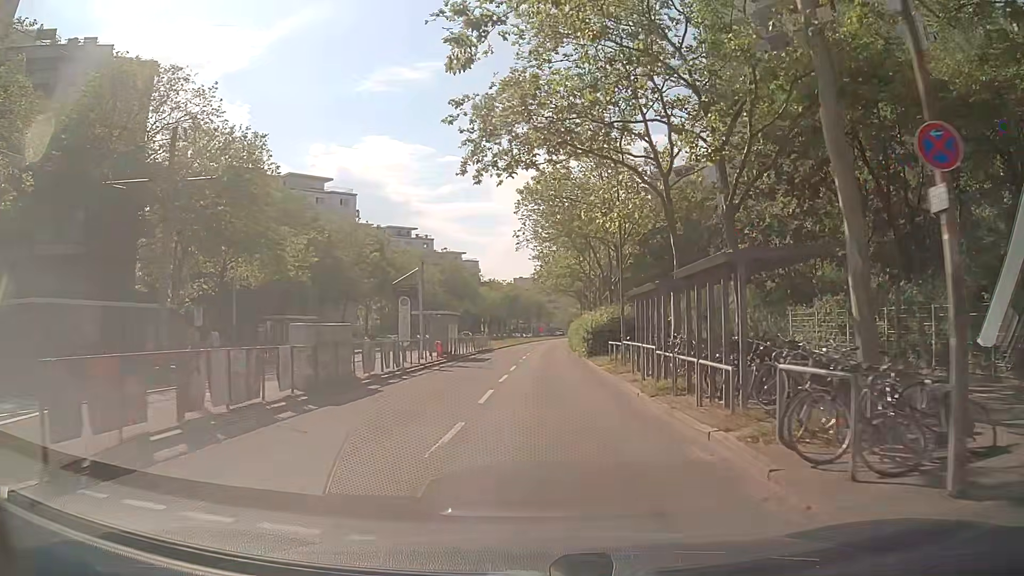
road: tertiary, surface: asphalt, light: Day
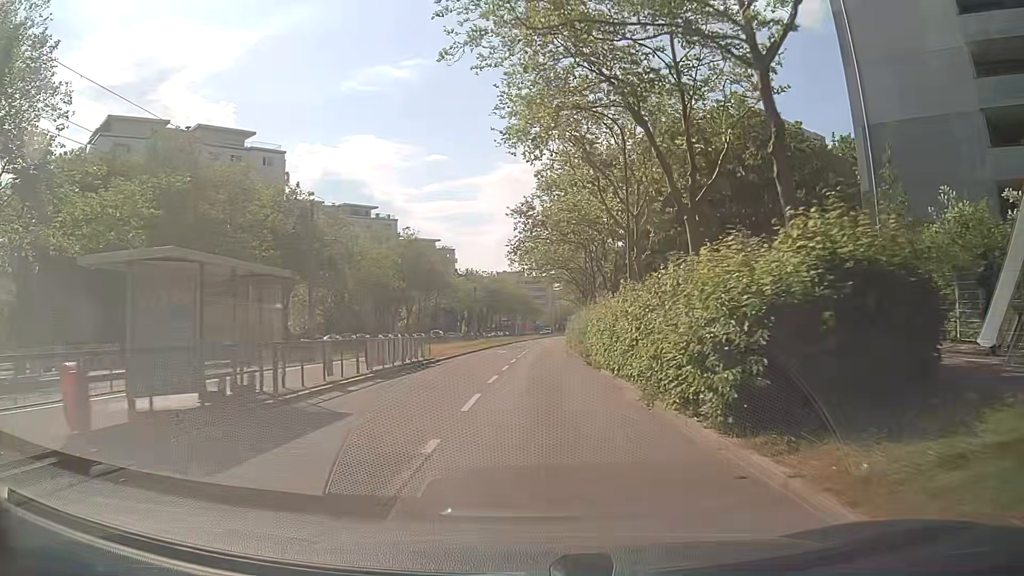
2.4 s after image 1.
(+0.3, +26.7) m; +1°
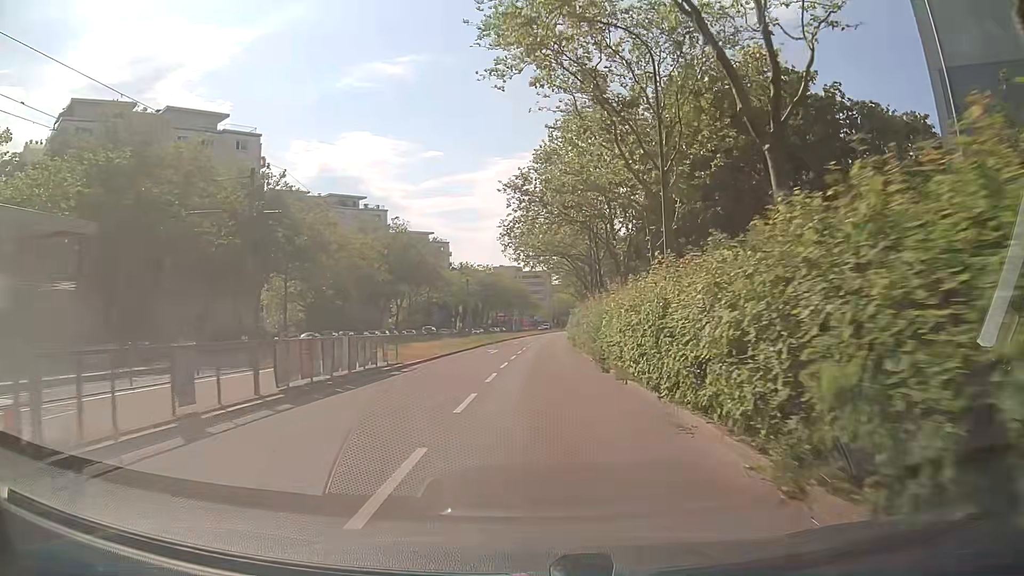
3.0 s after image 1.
(+0.1, +7.0) m; 0°
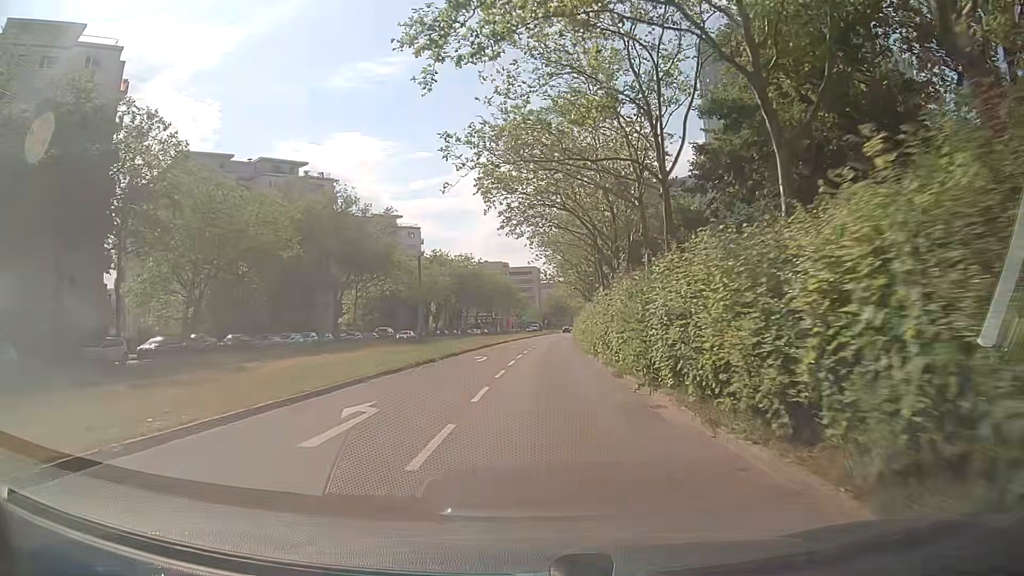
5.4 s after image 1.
(+0.7, +28.3) m; +2°
(0, +10) (0, +20) (+1, +30) (+1, +40) (+1, +50) (+2, +60) (+3, +70) (+3, +80) (+4, +90) (+5, +100) m
